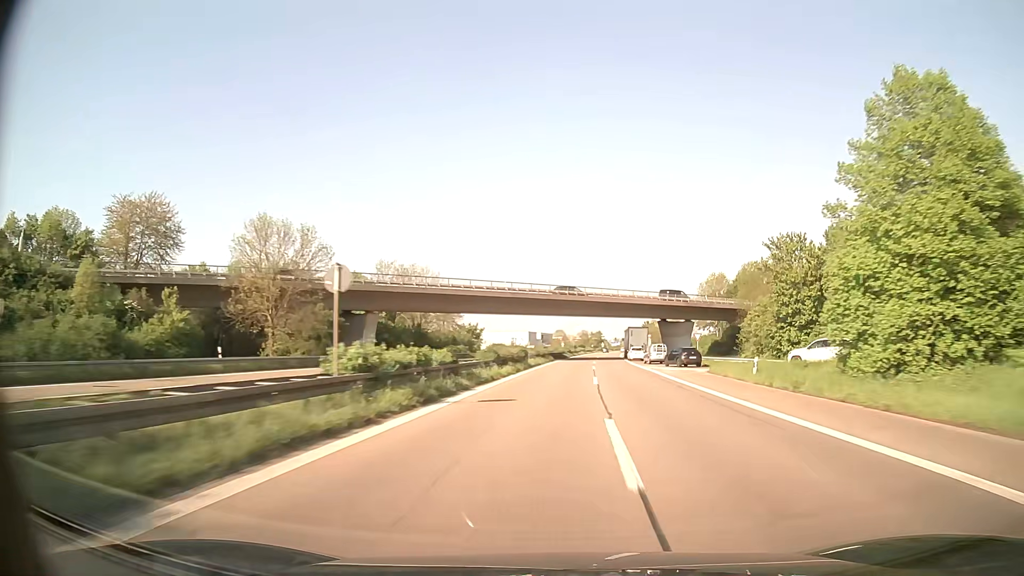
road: trunk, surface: asphalt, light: Day
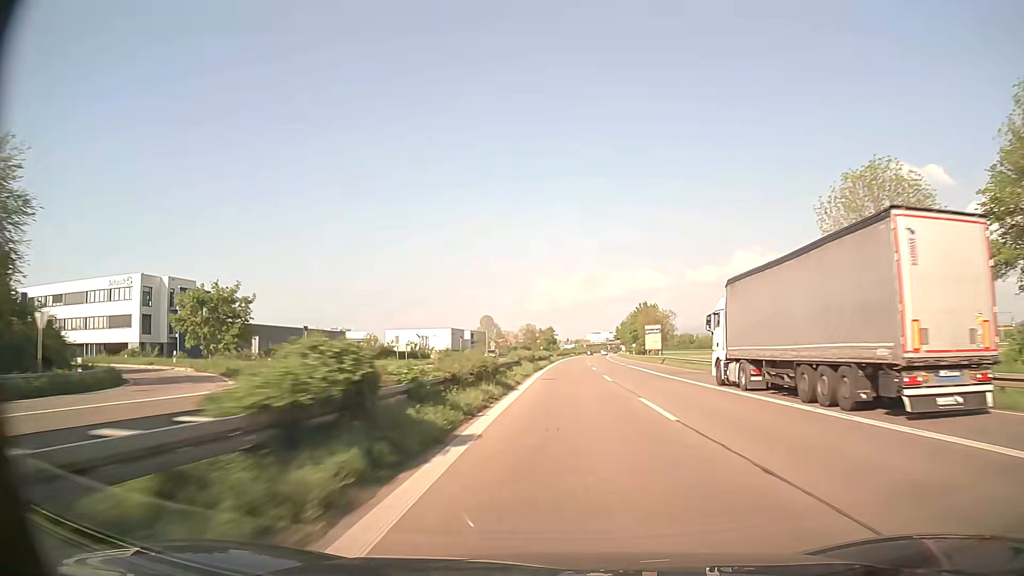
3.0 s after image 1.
(+4.6, +101.9) m; +5°
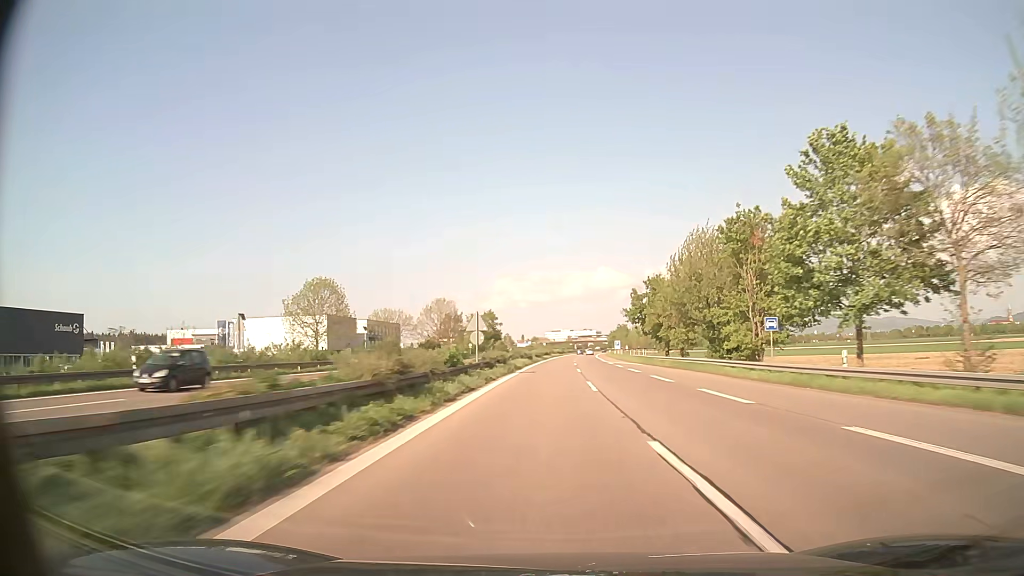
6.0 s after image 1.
(+4.0, +101.0) m; +4°
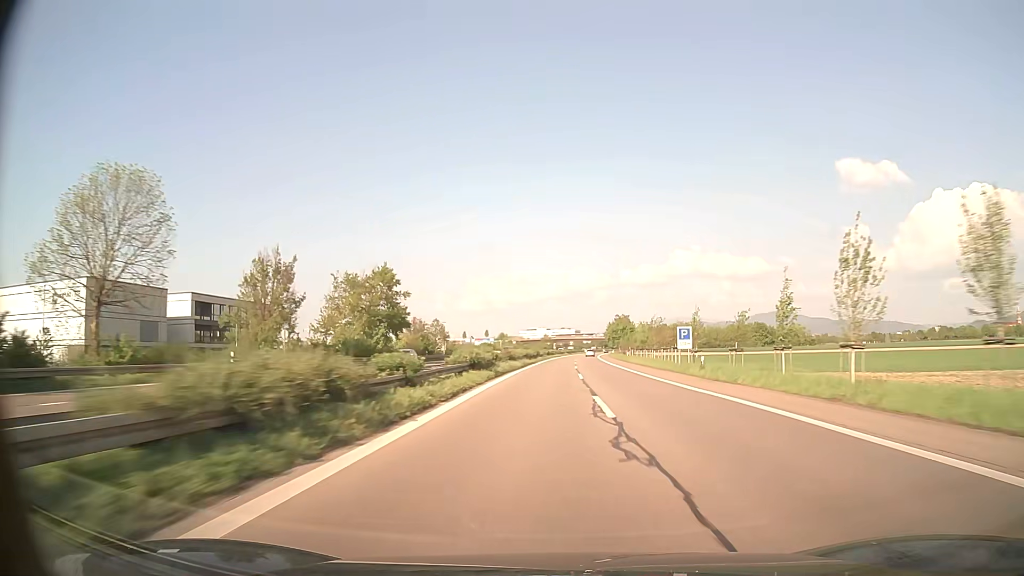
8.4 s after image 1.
(+1.3, +81.7) m; +2°
(0, +10) (0, +20) (0, +30) (+1, +40) (+1, +50) (+1, +60) (+2, +70) (+2, +80) (+3, +90) (+4, +100) m
